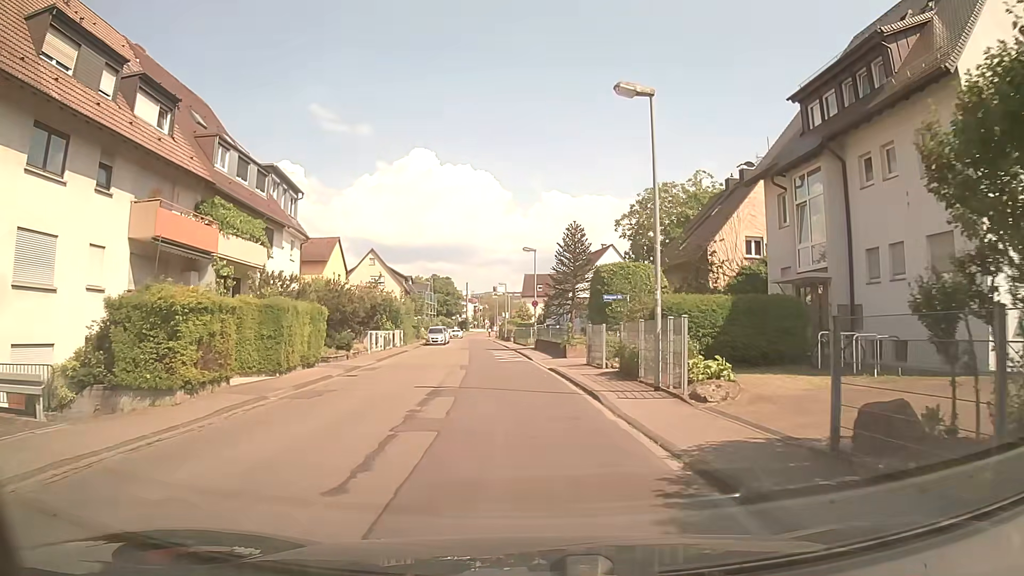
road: tertiary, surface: asphalt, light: Day
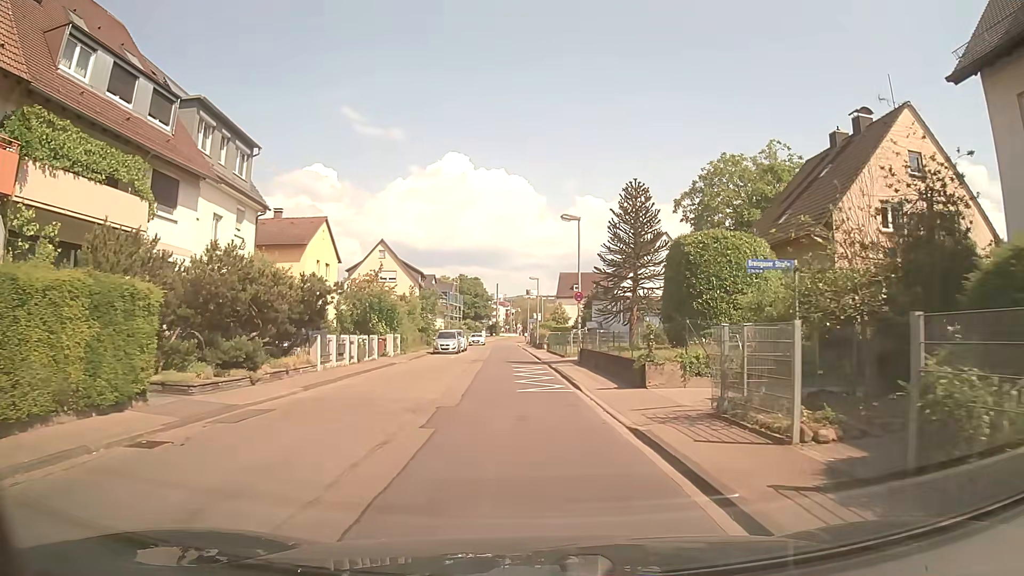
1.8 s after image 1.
(-0.4, +13.0) m; -3°
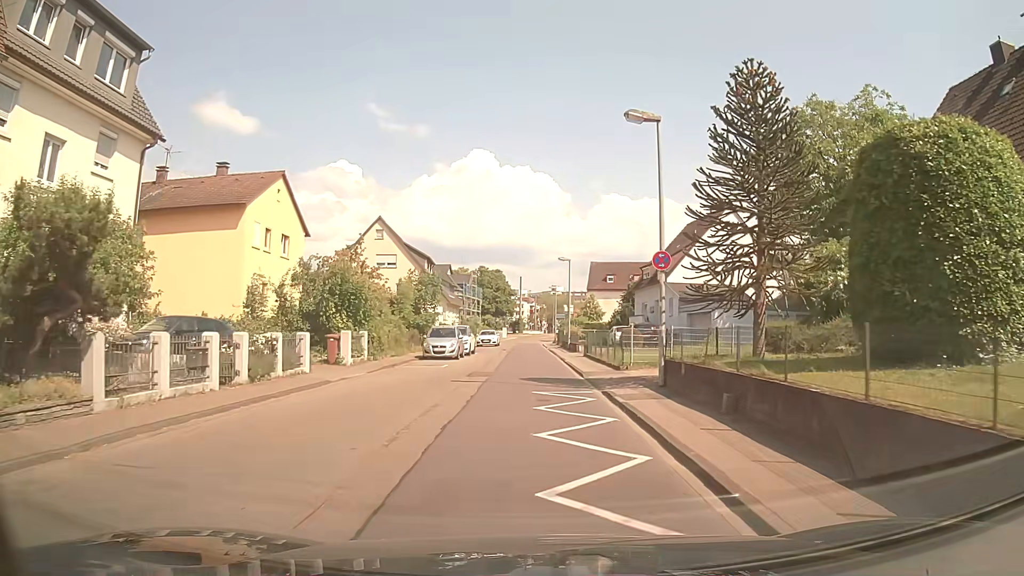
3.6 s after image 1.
(-0.3, +13.3) m; -2°
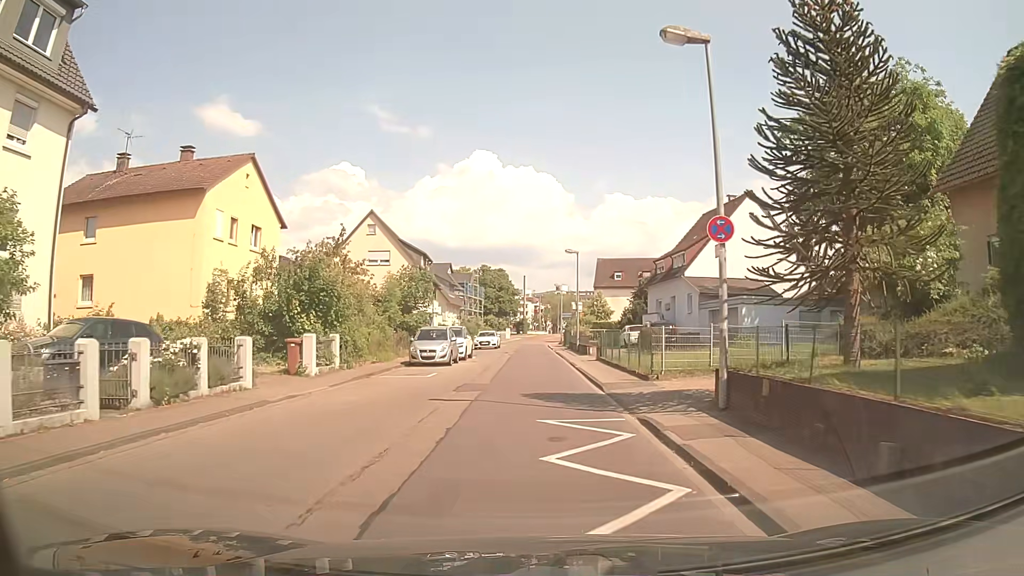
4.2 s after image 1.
(0.0, +4.5) m; 0°
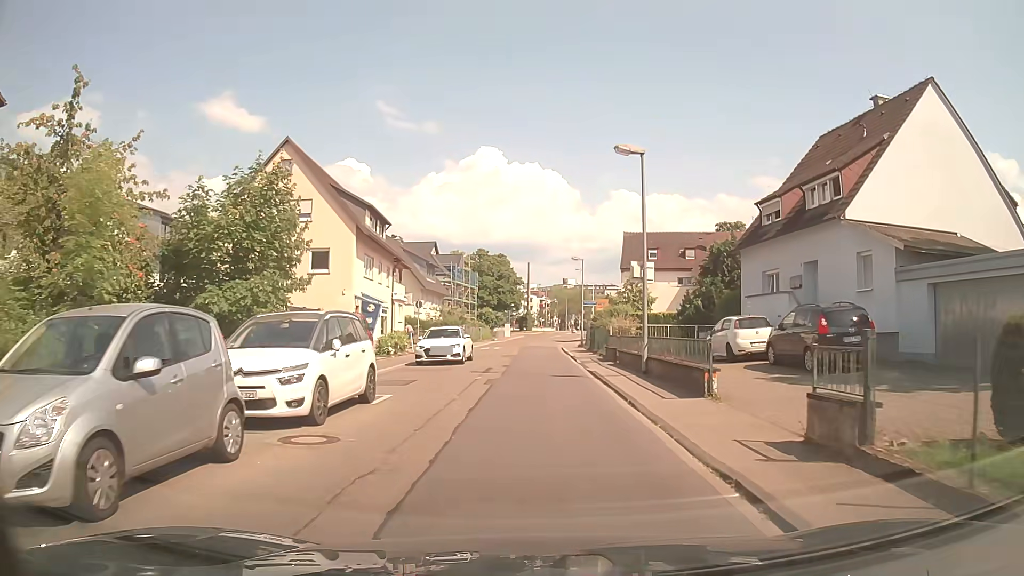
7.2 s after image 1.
(-0.3, +22.6) m; -1°
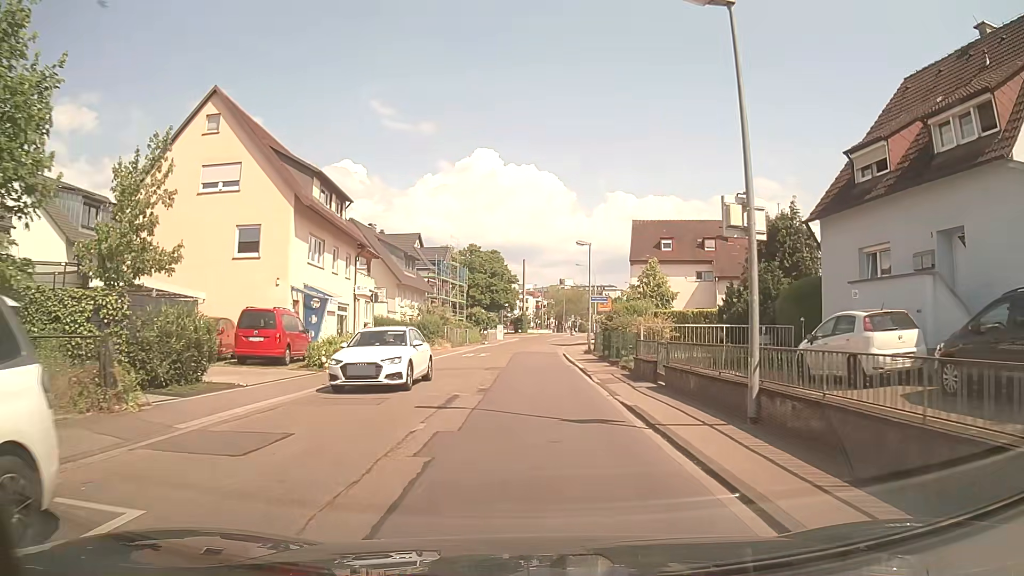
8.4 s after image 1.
(0.0, +9.2) m; +1°
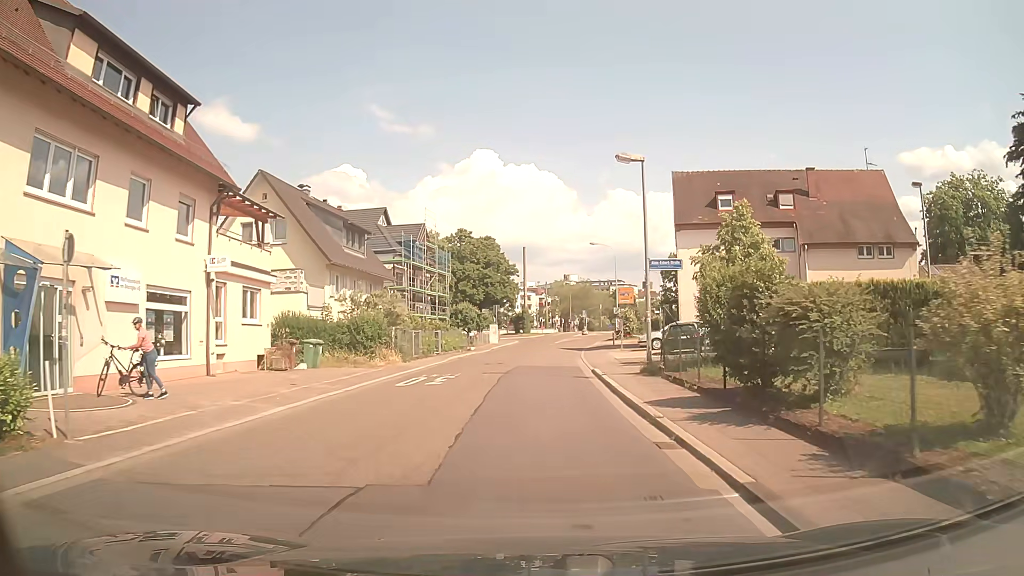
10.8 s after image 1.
(-0.2, +18.4) m; -1°
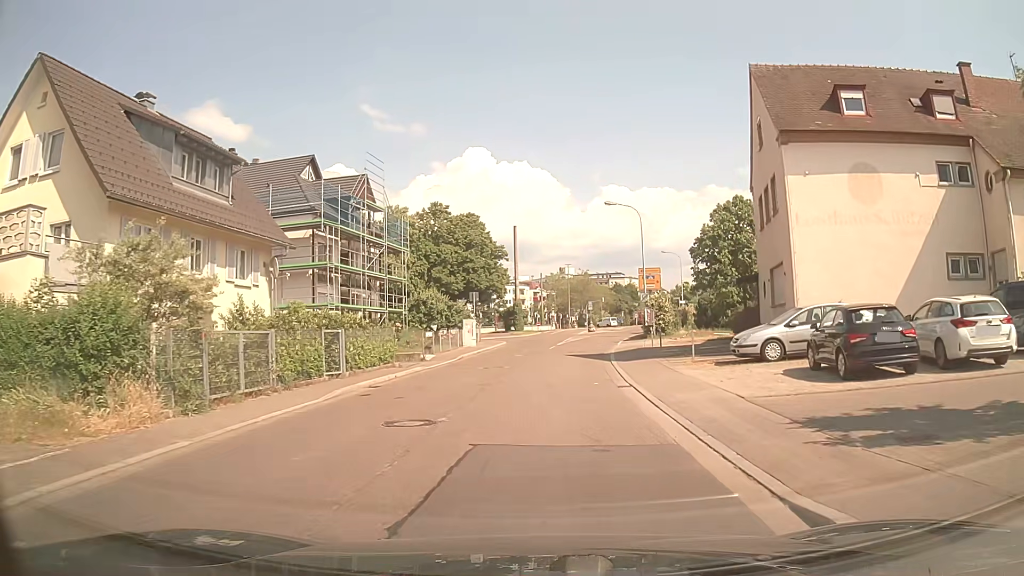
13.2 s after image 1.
(+0.2, +18.6) m; +1°
(0, +10) (0, +20) (+1, +30) (+2, +40) (+4, +50) (+7, +59) (+9, +69) (+12, +79) (+15, +88) (+18, +98) m
